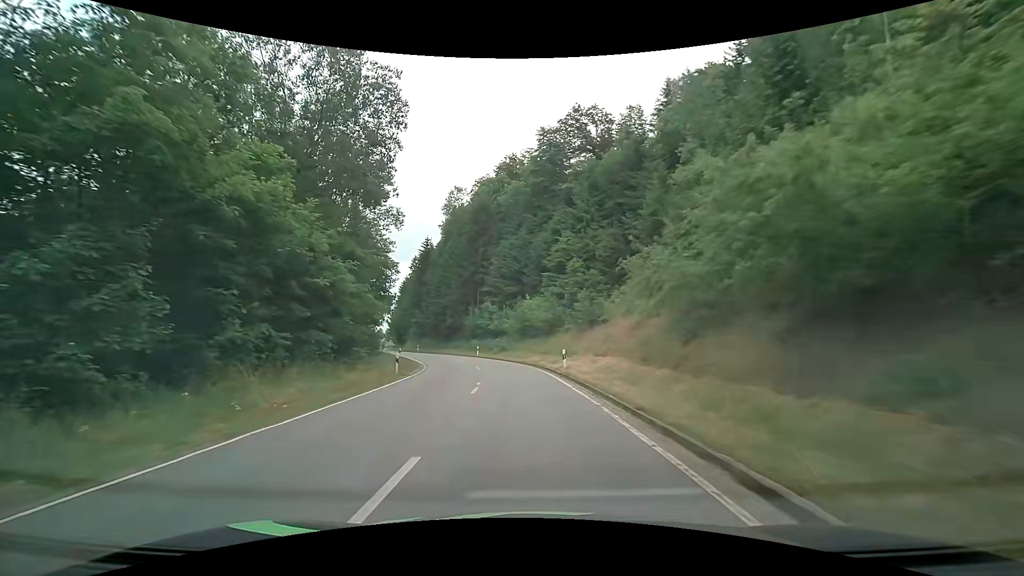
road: tertiary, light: Day
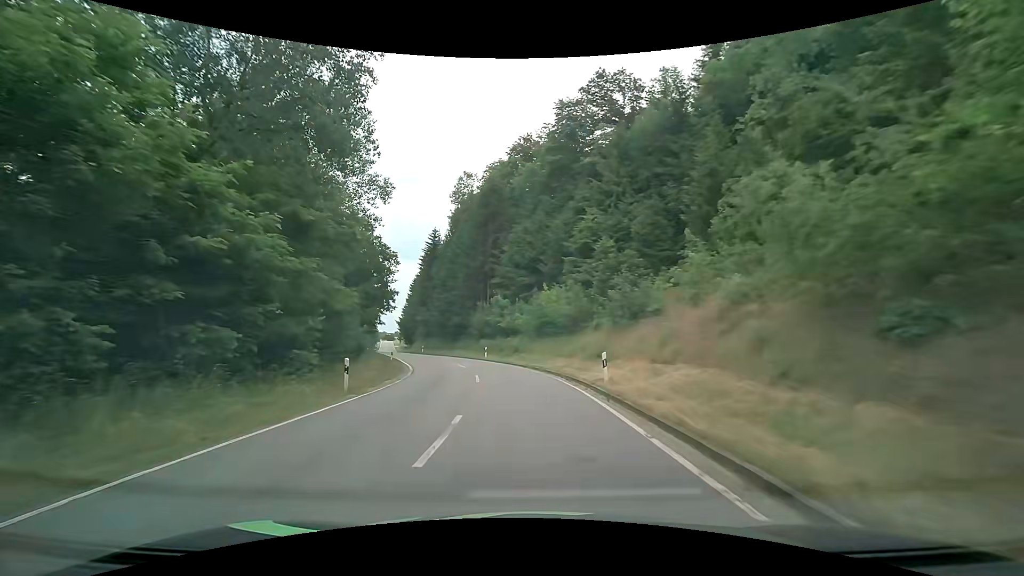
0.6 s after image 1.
(-0.2, +8.5) m; -2°
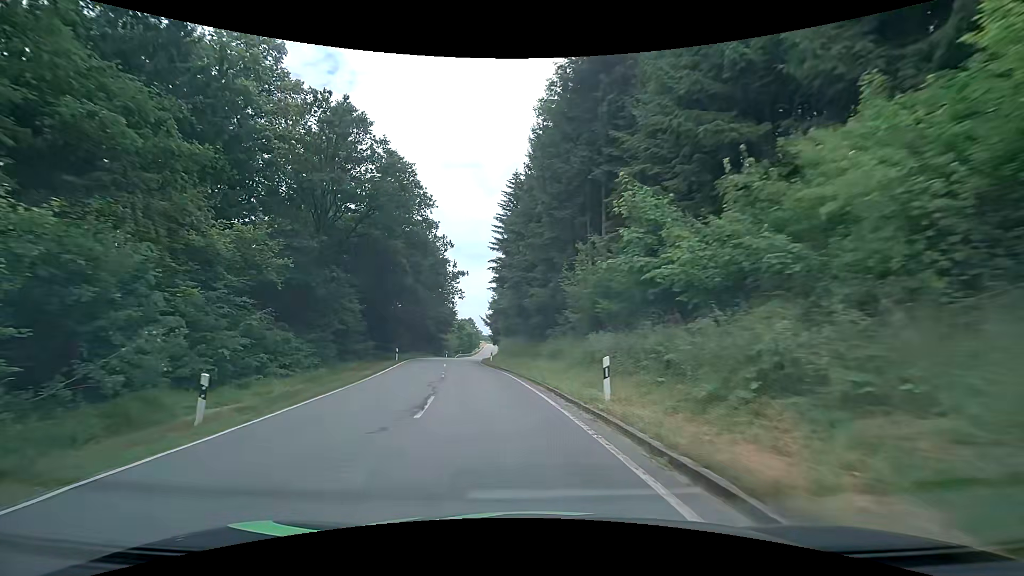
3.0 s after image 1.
(-2.6, +32.7) m; -12°
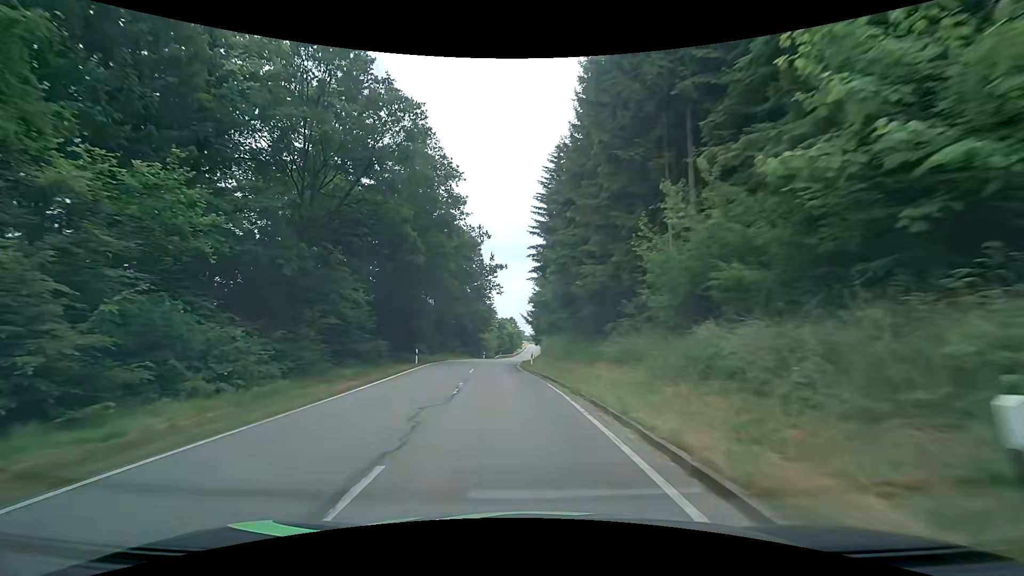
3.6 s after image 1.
(-0.4, +8.1) m; -5°
